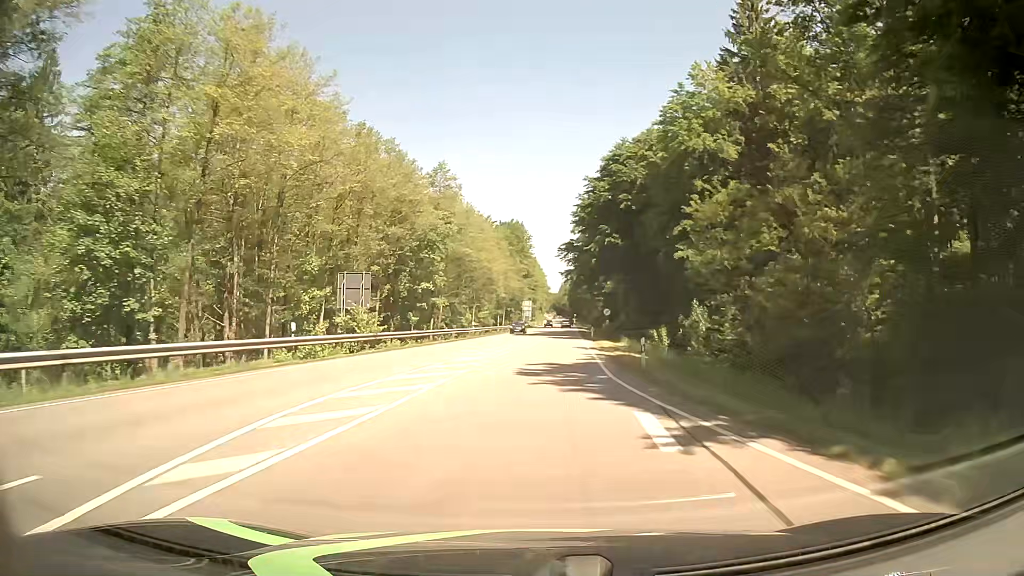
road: secondary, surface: asphalt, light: Day
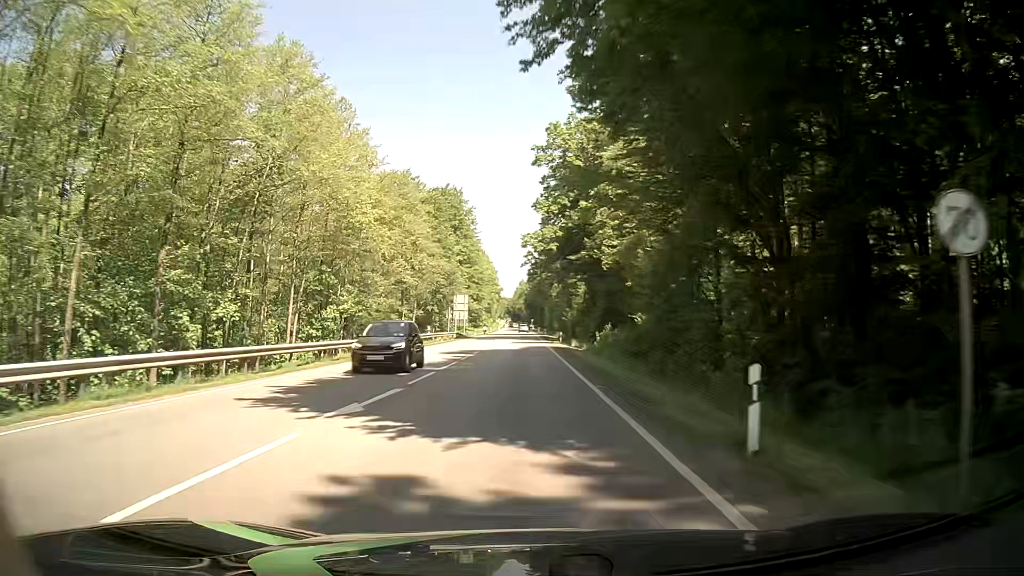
(+2.6, +56.1) m; +4°
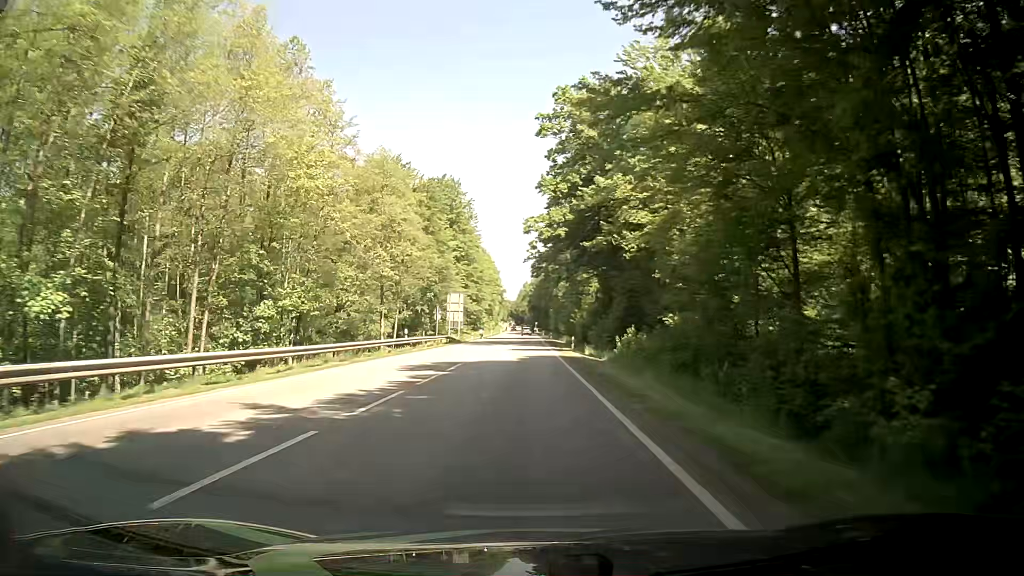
(-0.1, +11.6) m; 0°
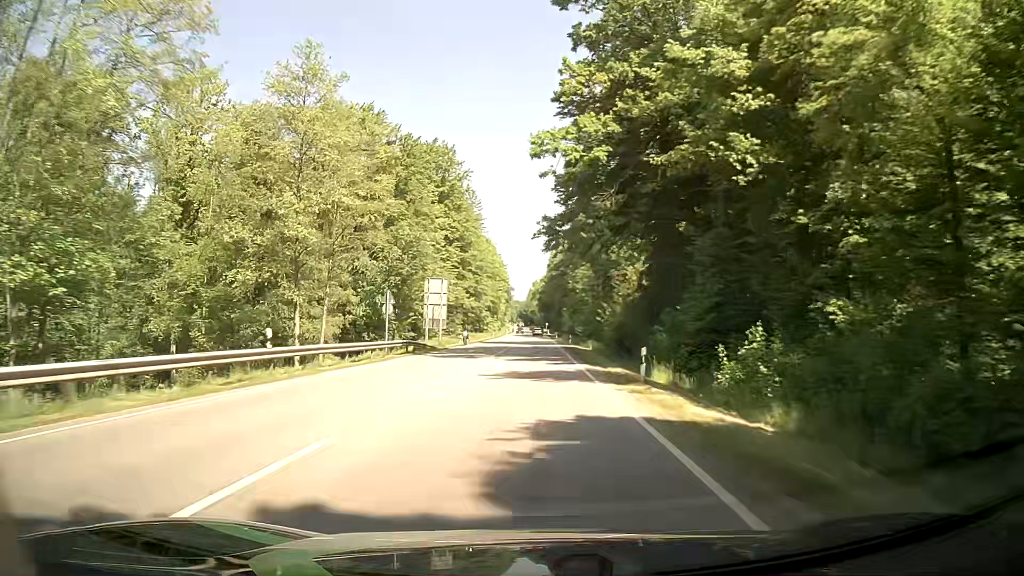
(-0.2, +24.7) m; -1°
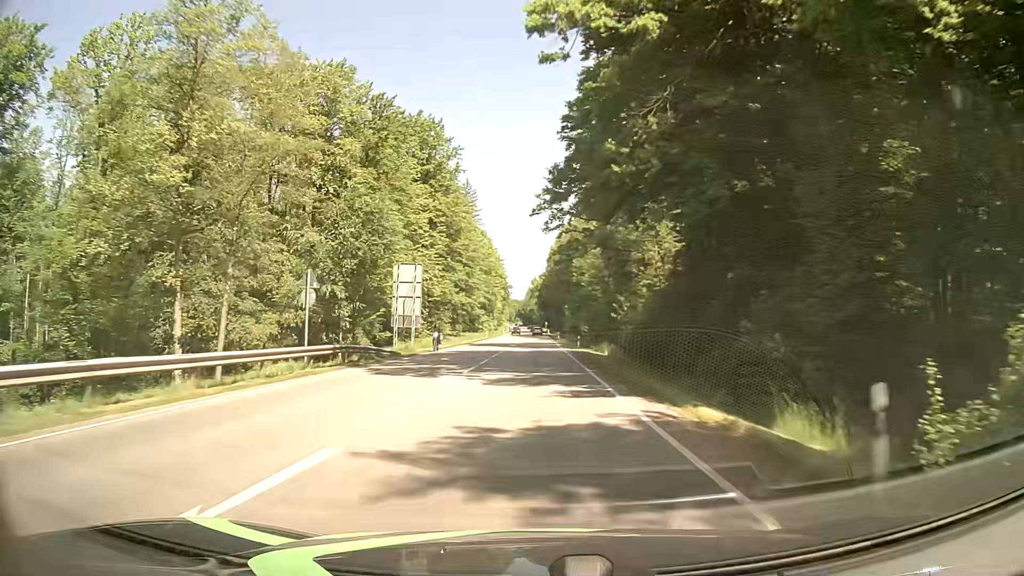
(0.0, +13.2) m; 0°
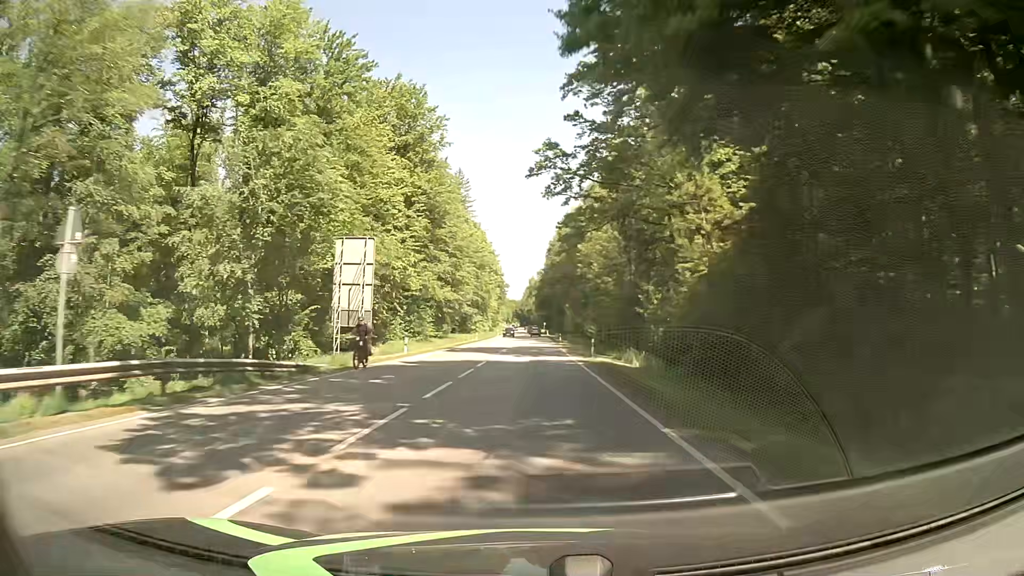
(0.0, +13.7) m; 0°
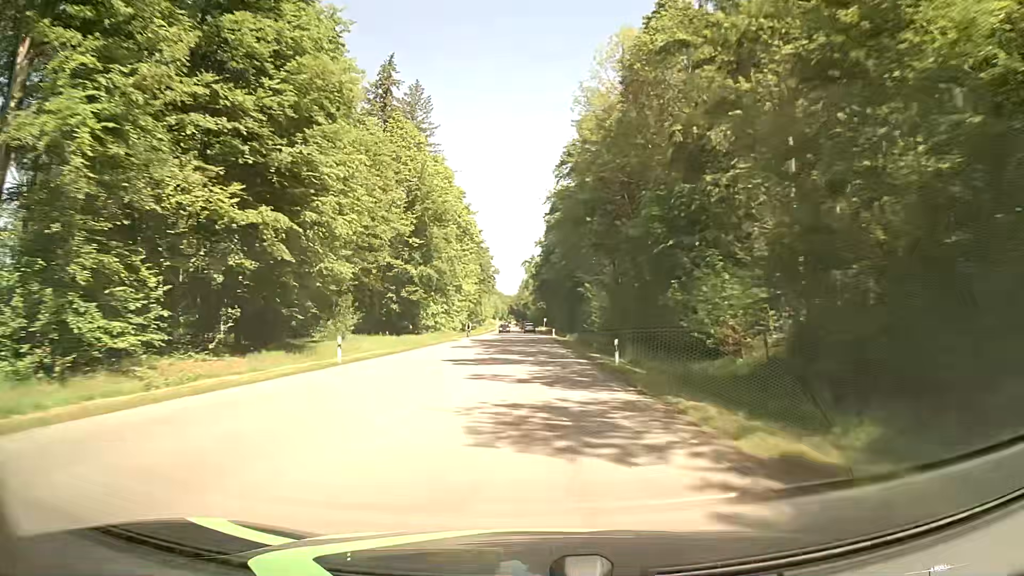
(+0.3, +59.2) m; 0°
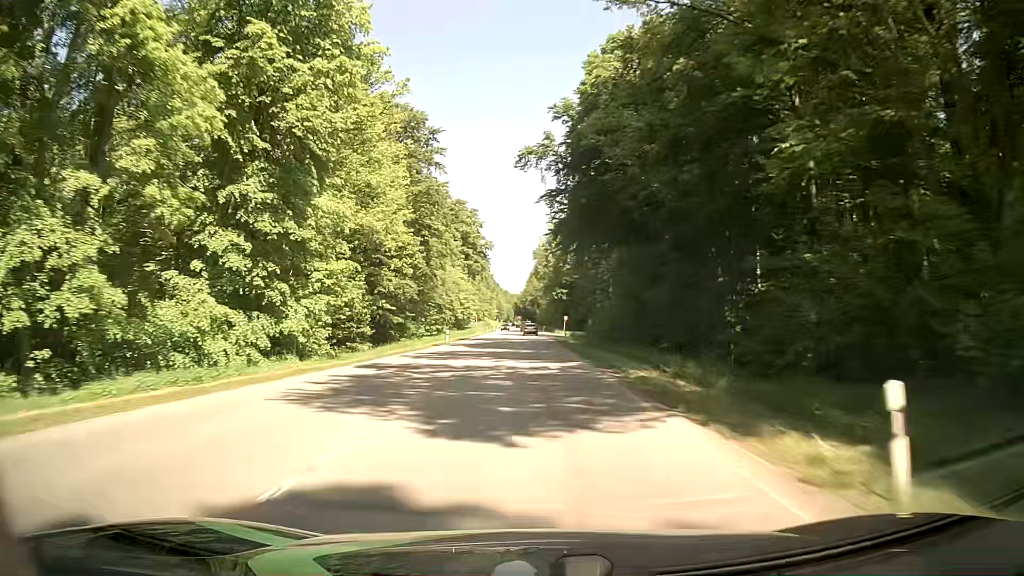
(-0.4, +76.5) m; -1°
(0, +10) (0, +20) (0, +30) (0, +40) (0, +50) (0, +60) (0, +70) (0, +80) (-1, +90) (-1, +100) m
